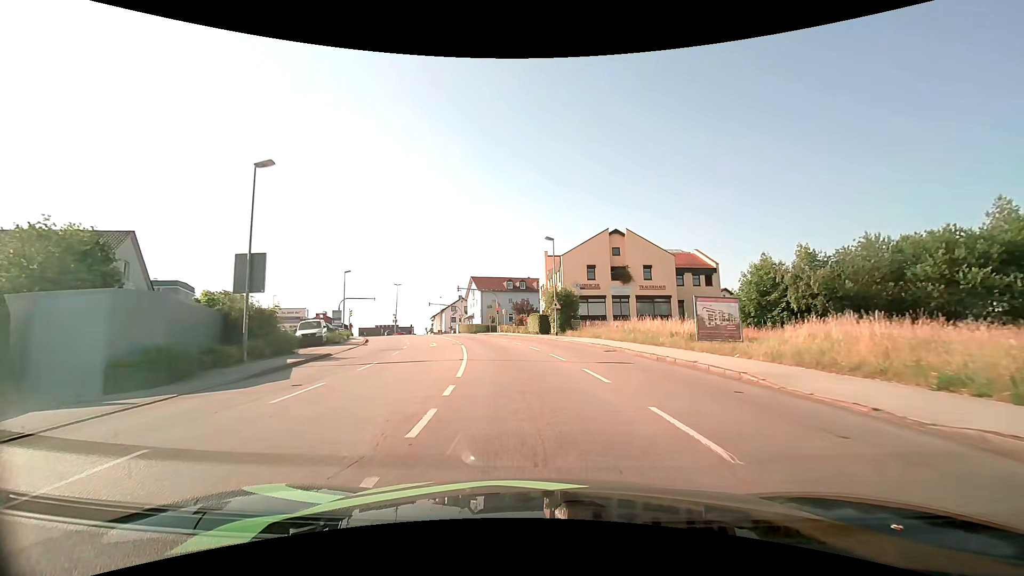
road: tertiary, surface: asphalt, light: Day
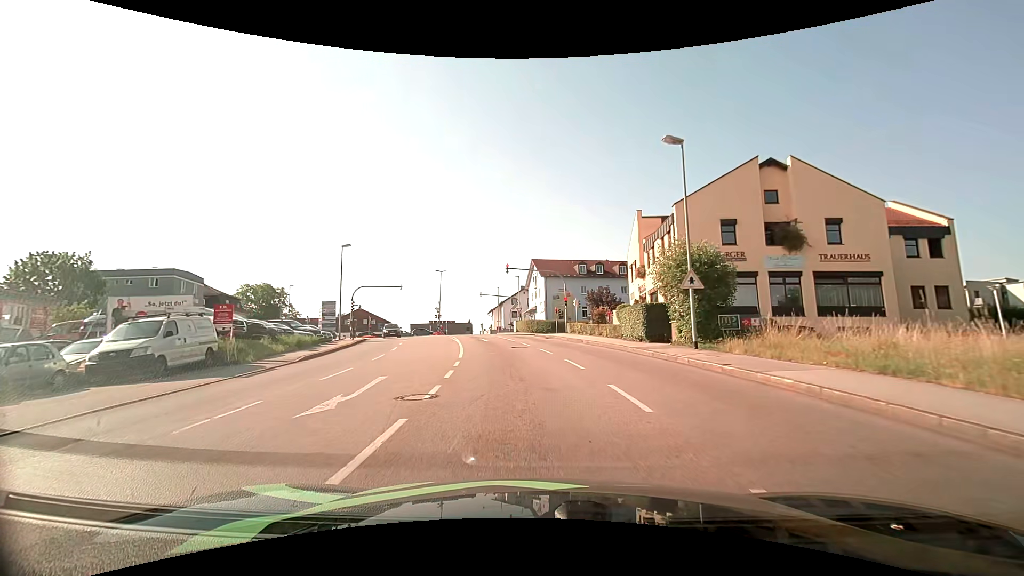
(-1.5, +21.6) m; -8°
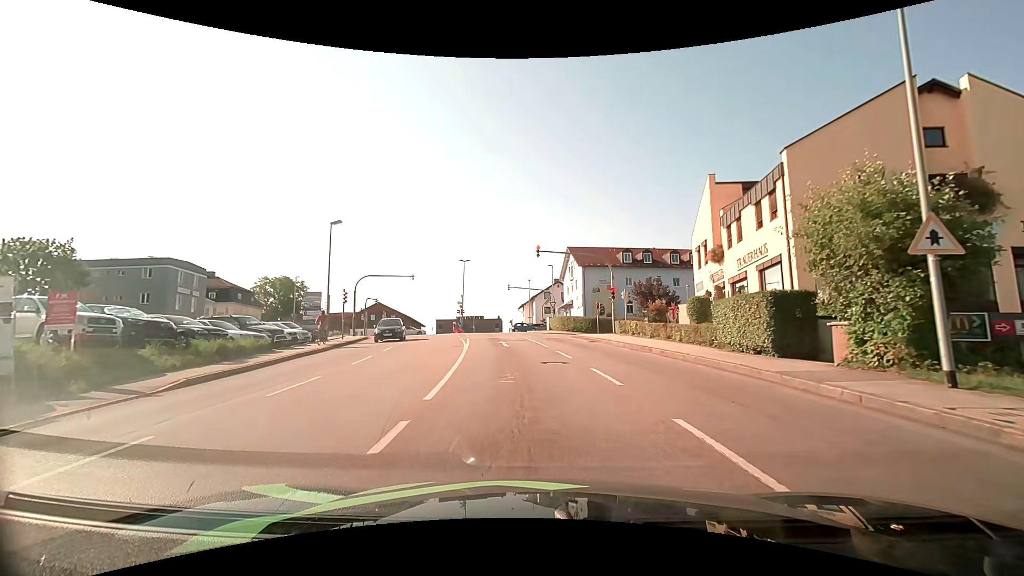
(-0.4, +9.3) m; -4°
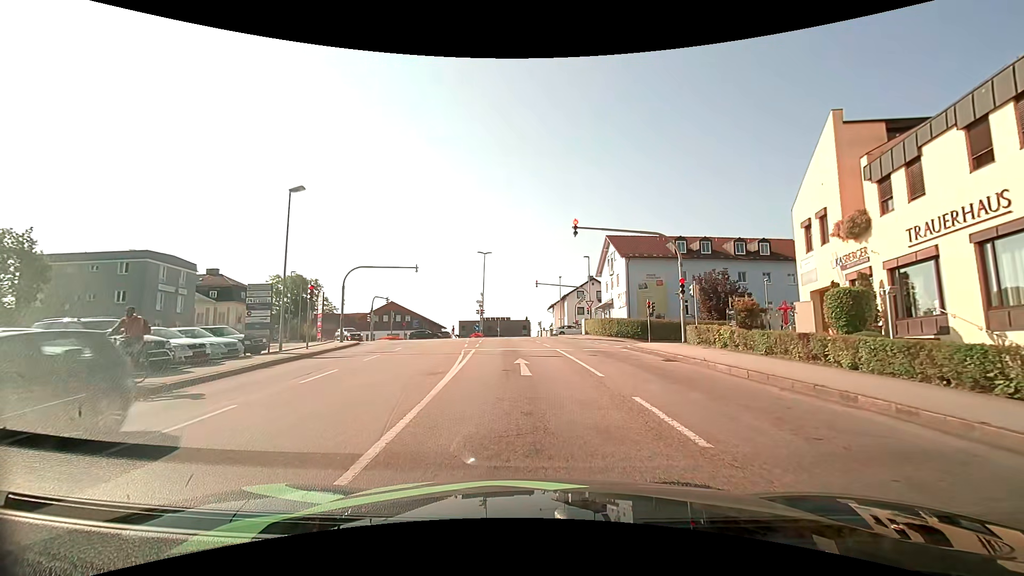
(-0.3, +9.7) m; -3°
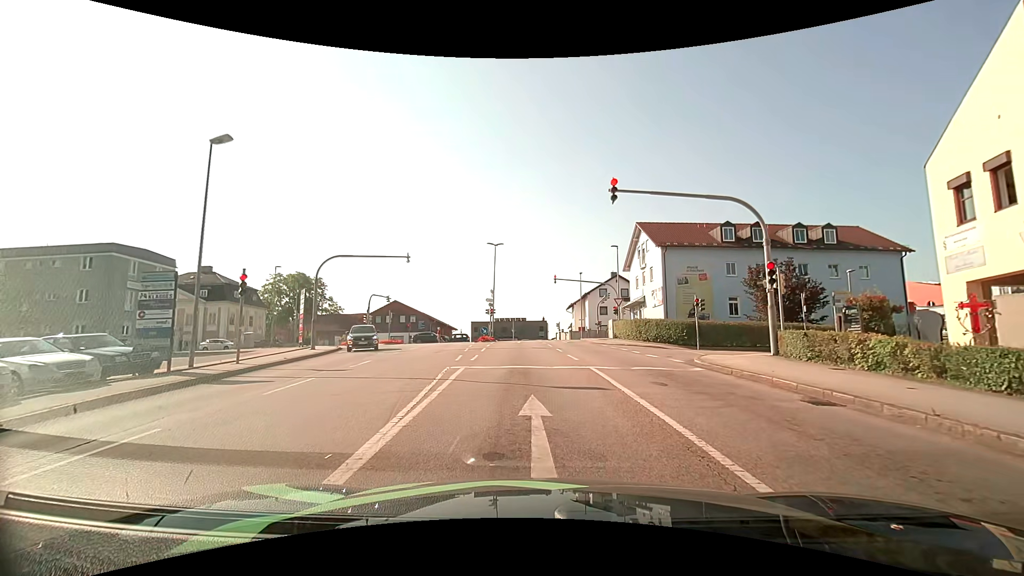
(-0.1, +7.5) m; -1°
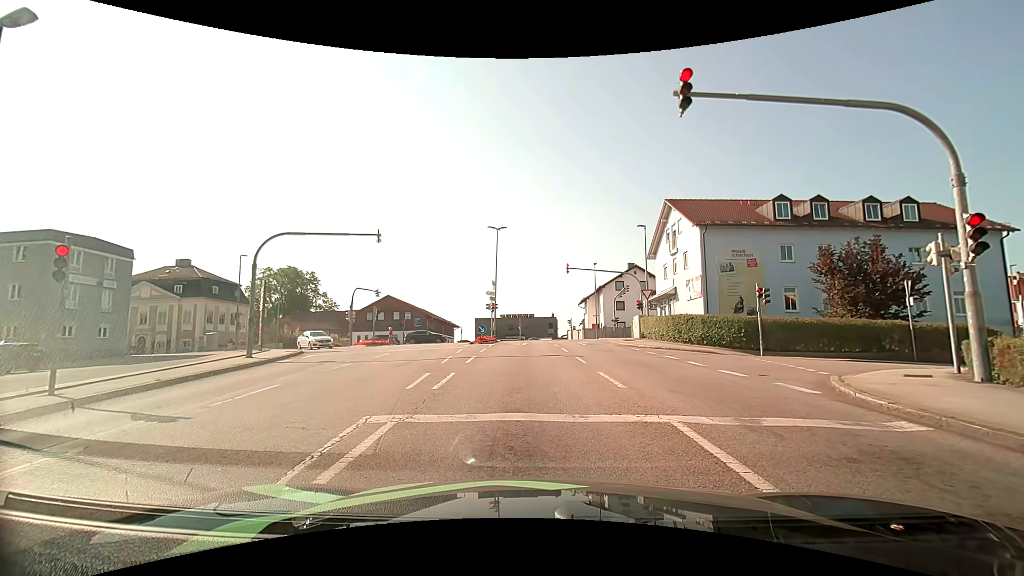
(-0.2, +7.4) m; -2°
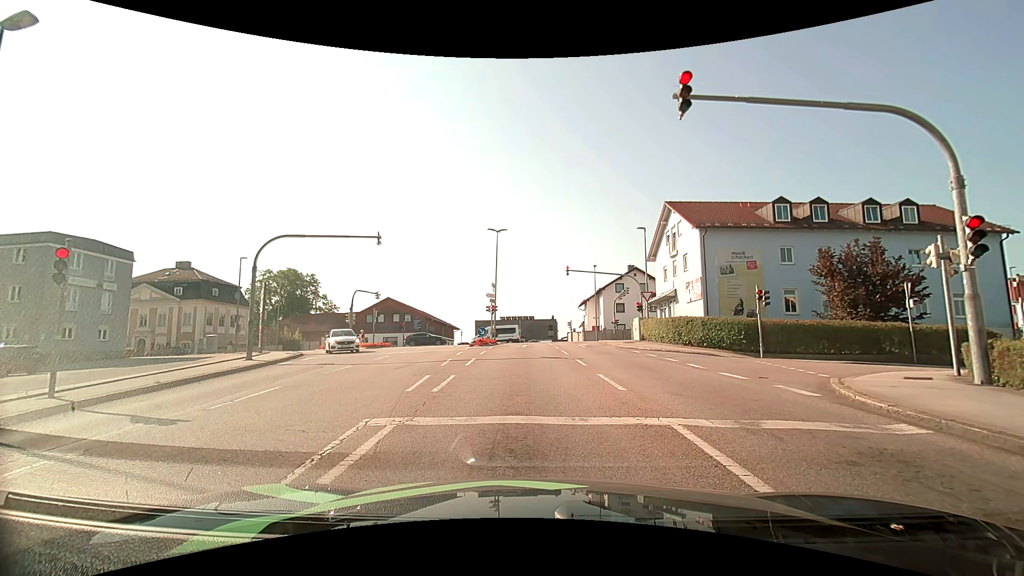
(0.0, +0.1) m; 0°
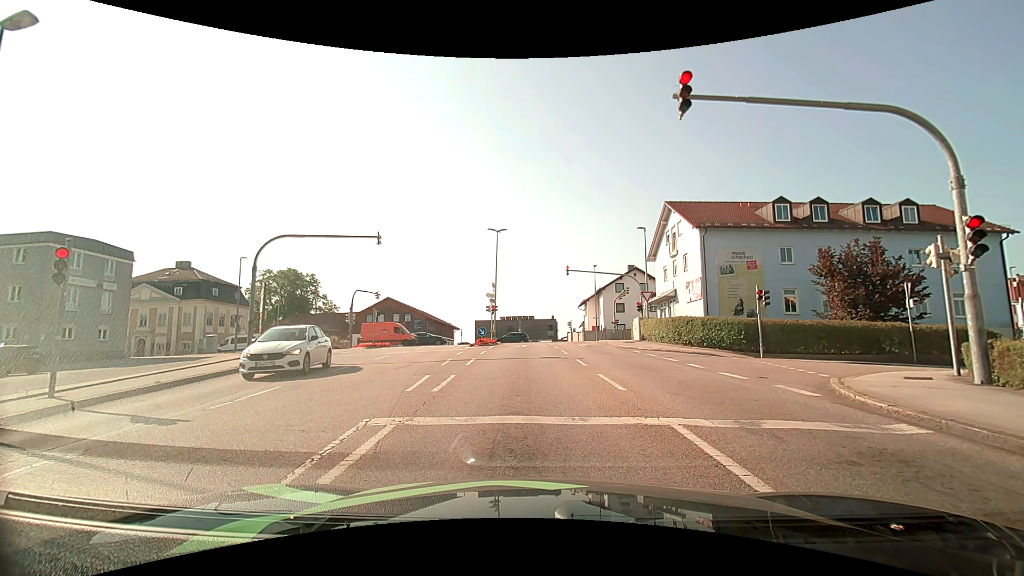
(0.0, 0.0) m; 0°
(0, +10) (0, +20) (0, +30) (-1, +40) (-1, +50) (-5, +59) (-15, +62) (-24, +63) (-34, +63) (-44, +63) m
